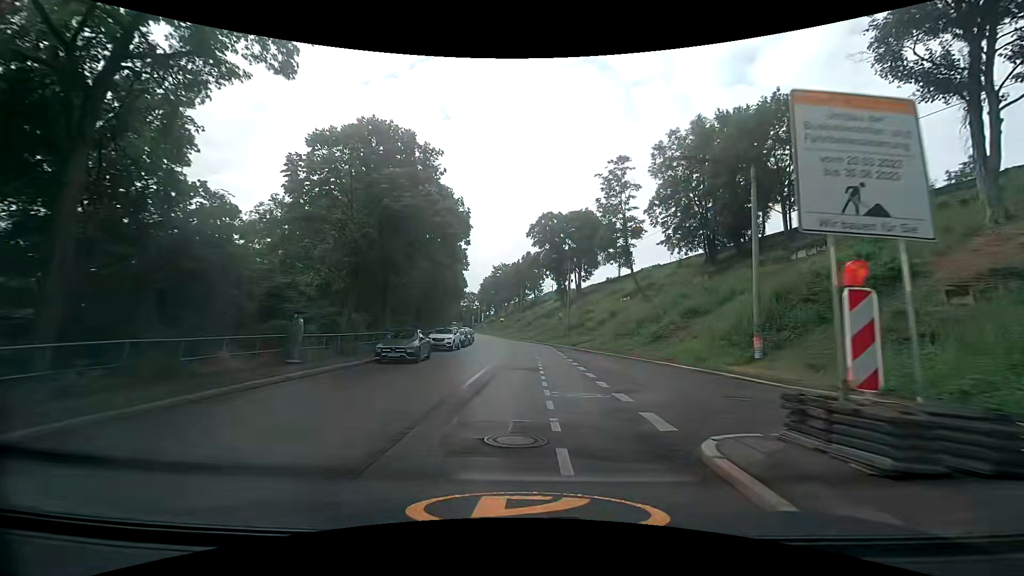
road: secondary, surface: asphalt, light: Day
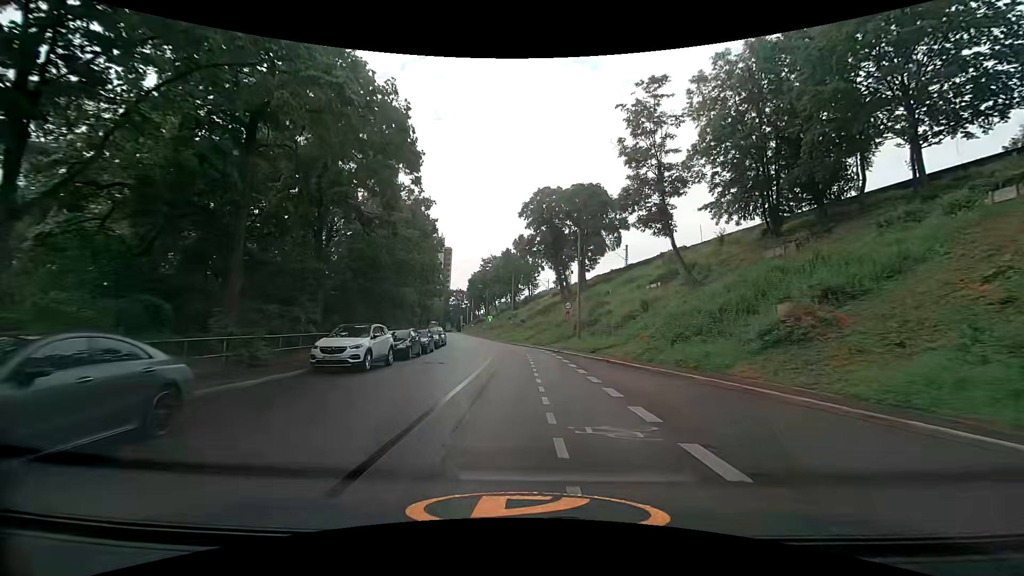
(+0.1, +17.5) m; +1°
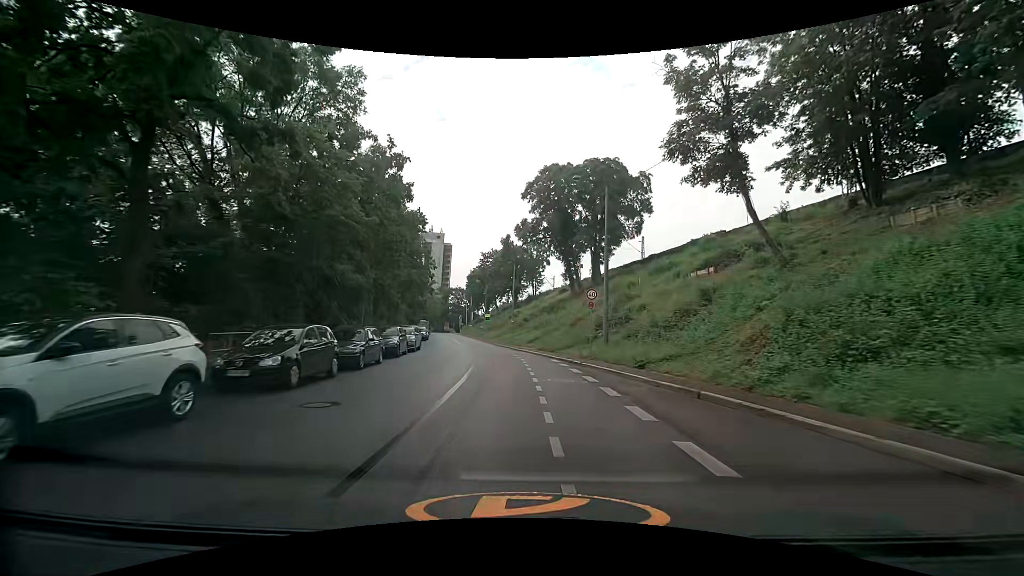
(-0.1, +12.0) m; 0°
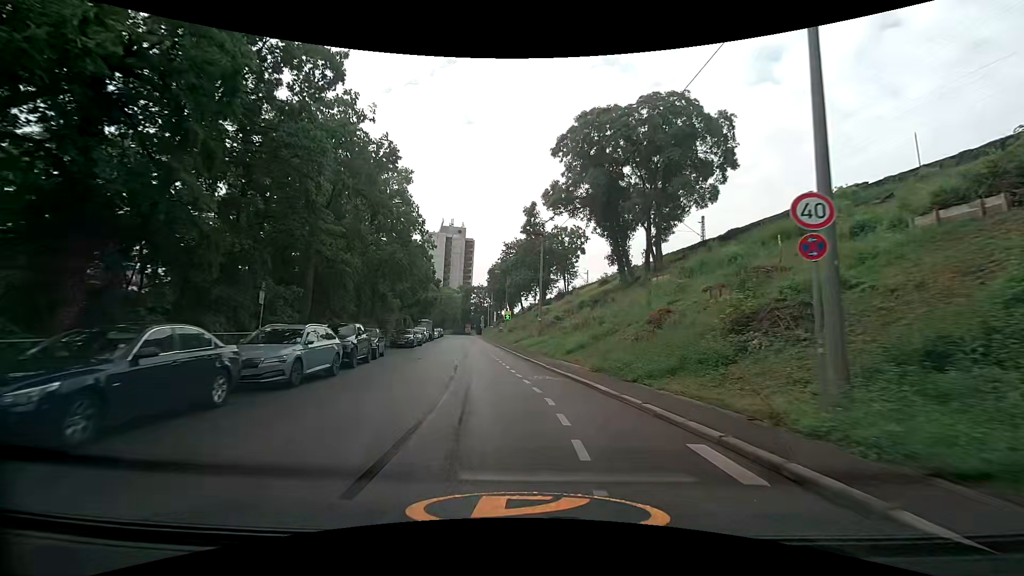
(-0.5, +18.1) m; -3°
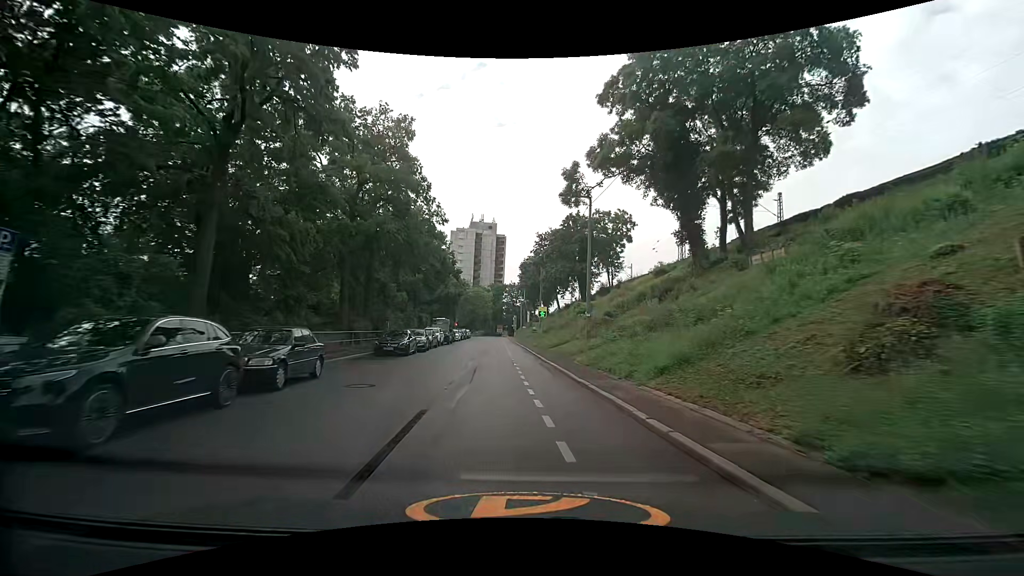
(-0.4, +12.0) m; -4°
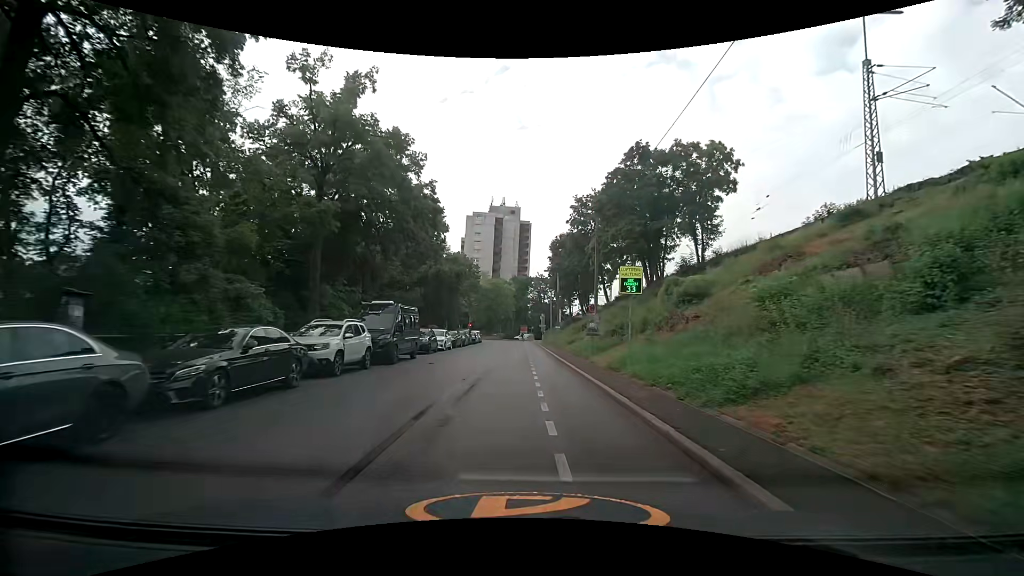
(-1.3, +28.8) m; -3°
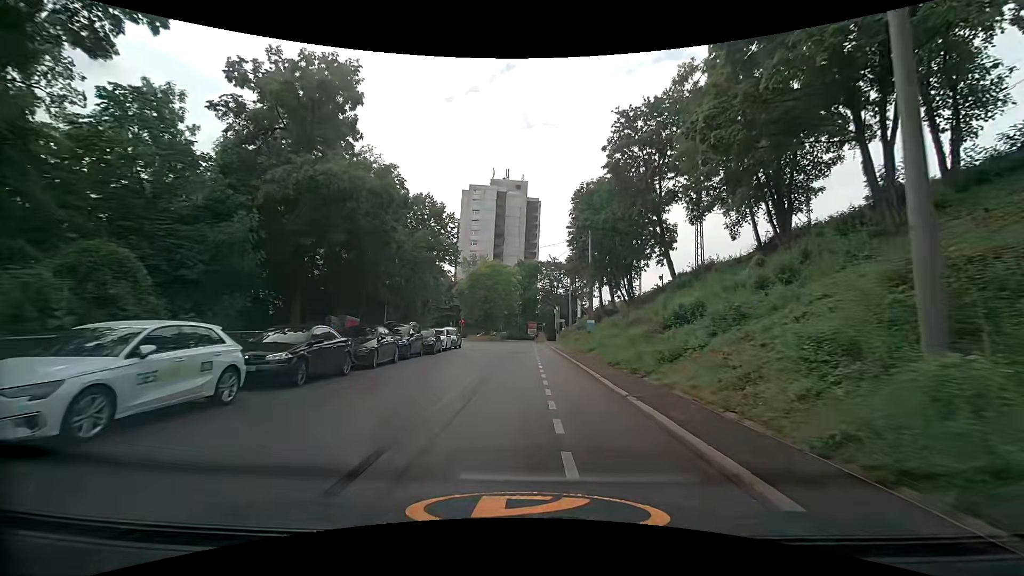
(-0.2, +28.2) m; 0°
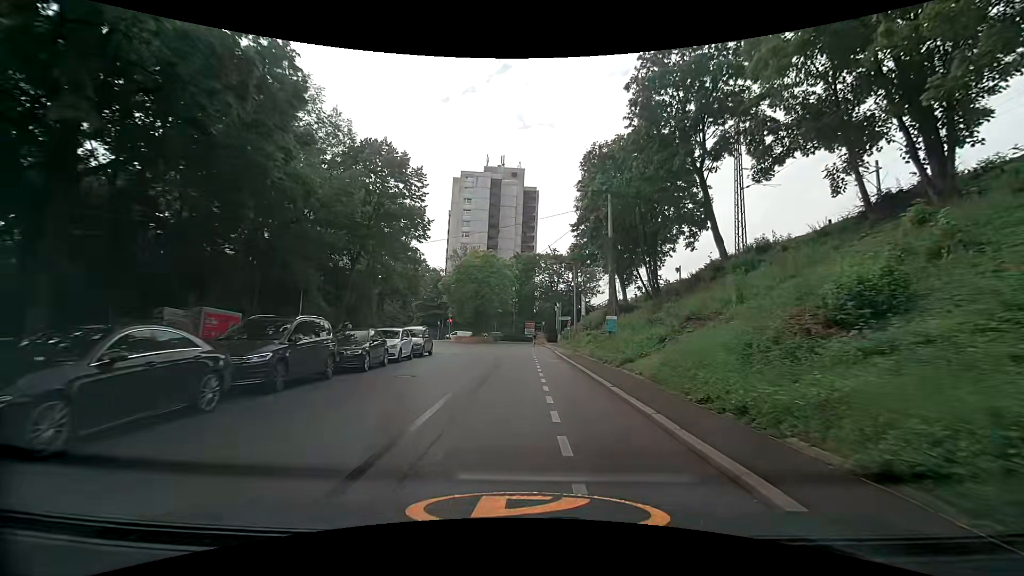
(-0.2, +11.2) m; -1°
